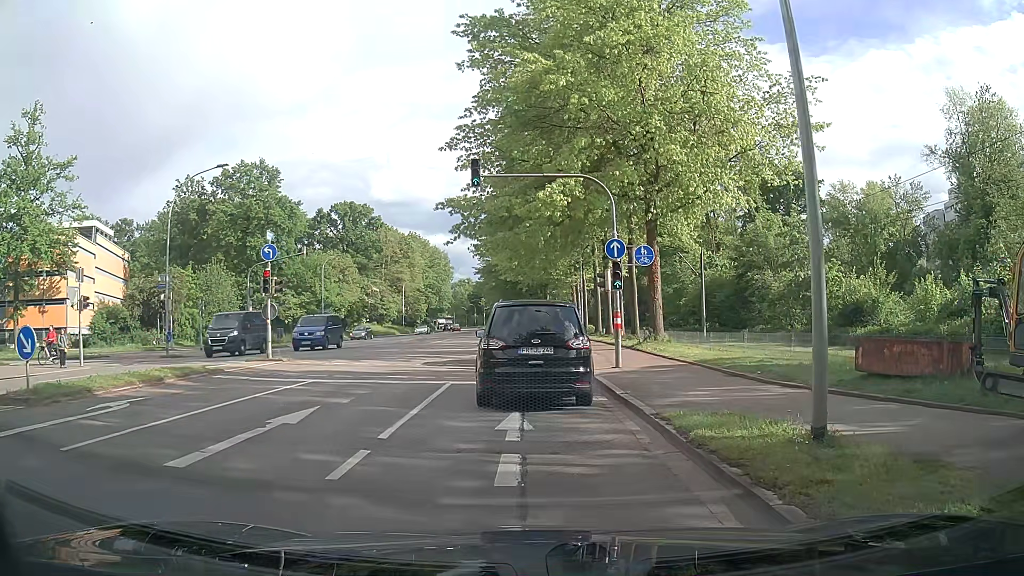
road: secondary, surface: asphalt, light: Day
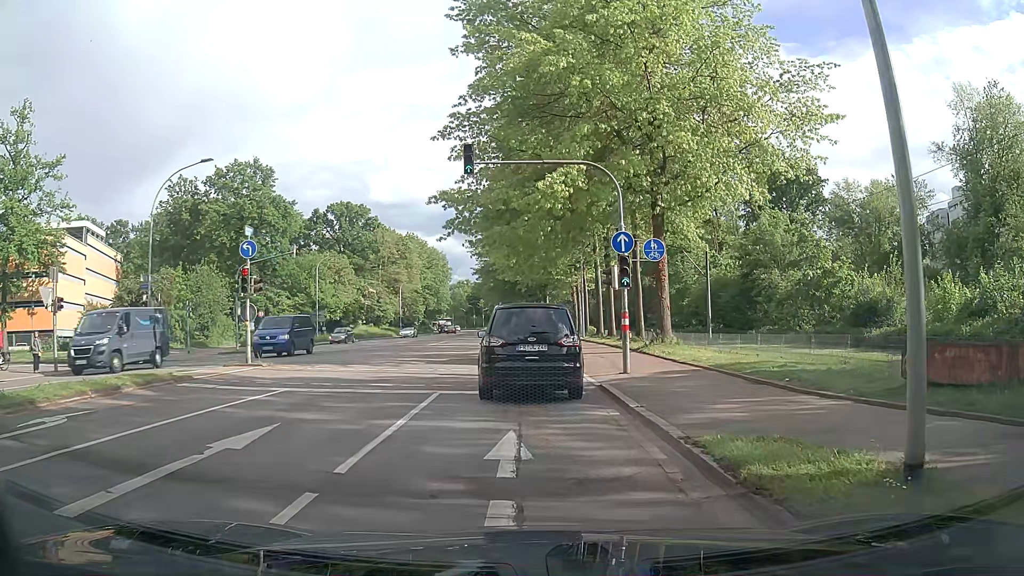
(0.0, +1.9) m; +1°
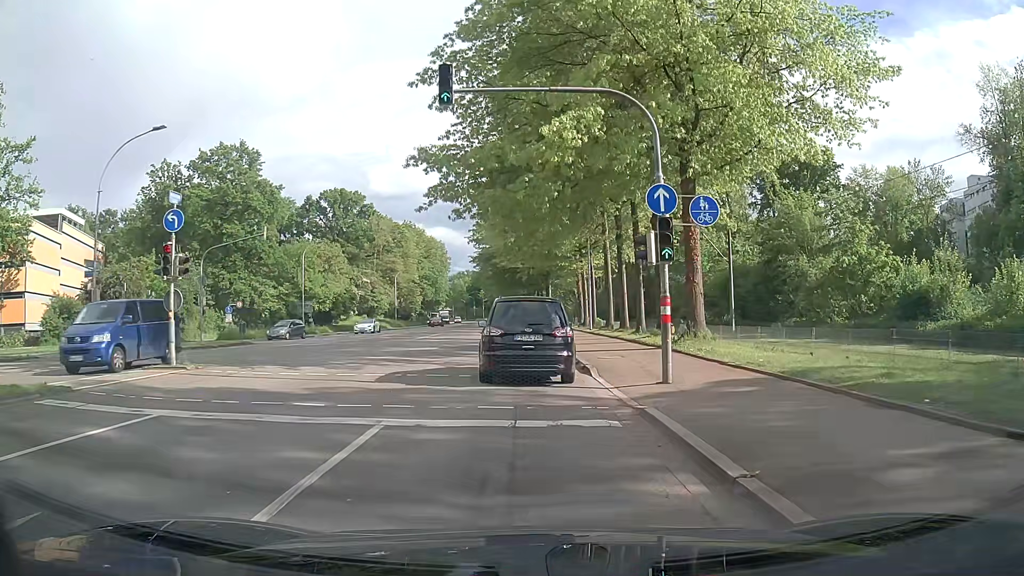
(-0.1, +5.4) m; -2°
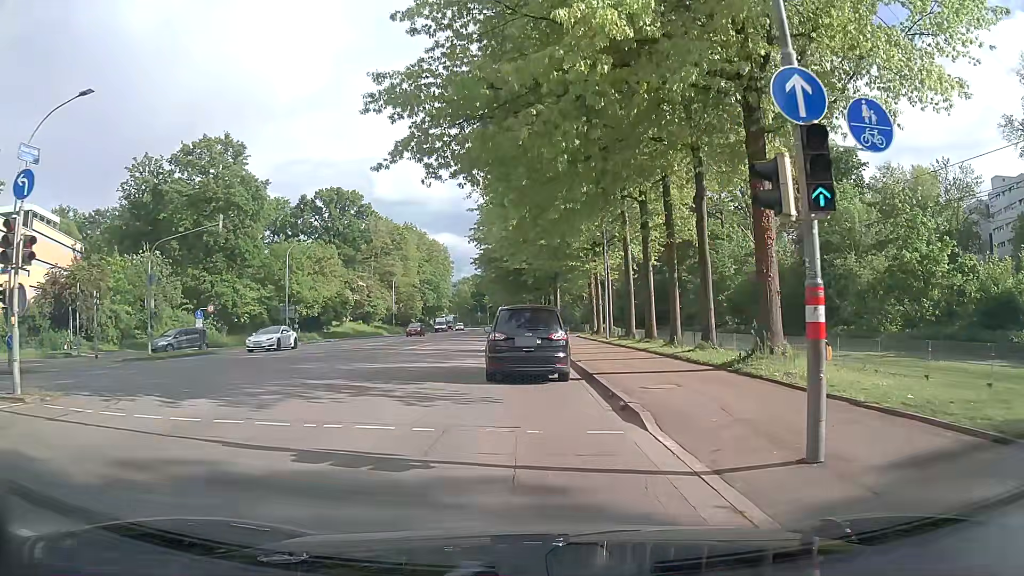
(+0.1, +6.7) m; +1°
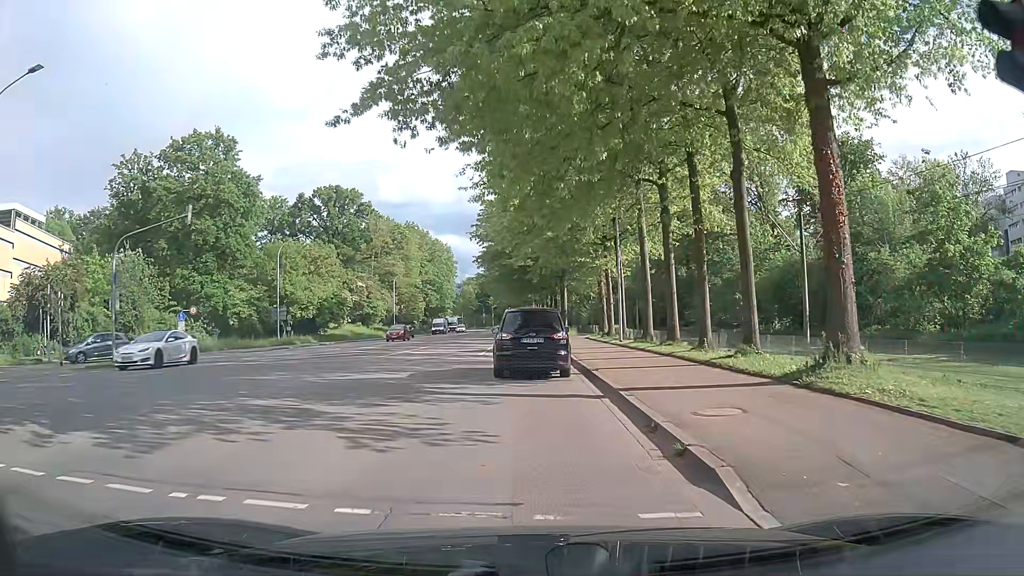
(0.0, +3.7) m; -1°
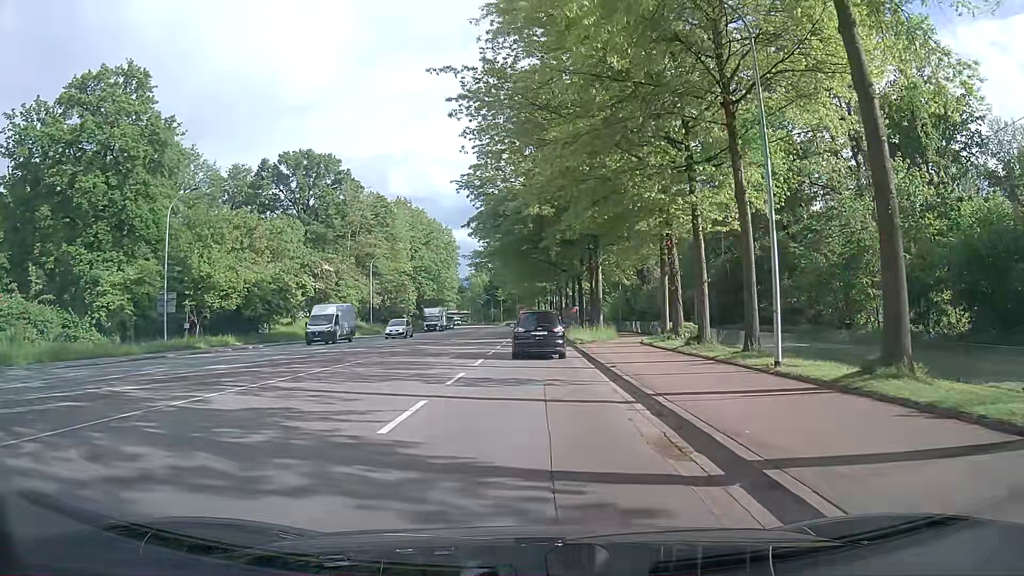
(-0.2, +22.3) m; -1°
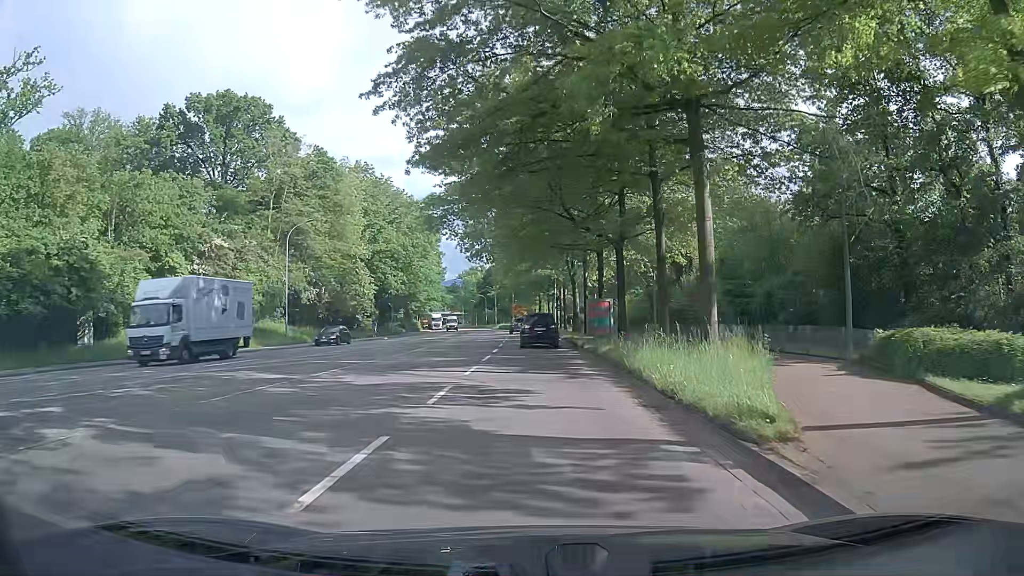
(+0.1, +27.9) m; 0°
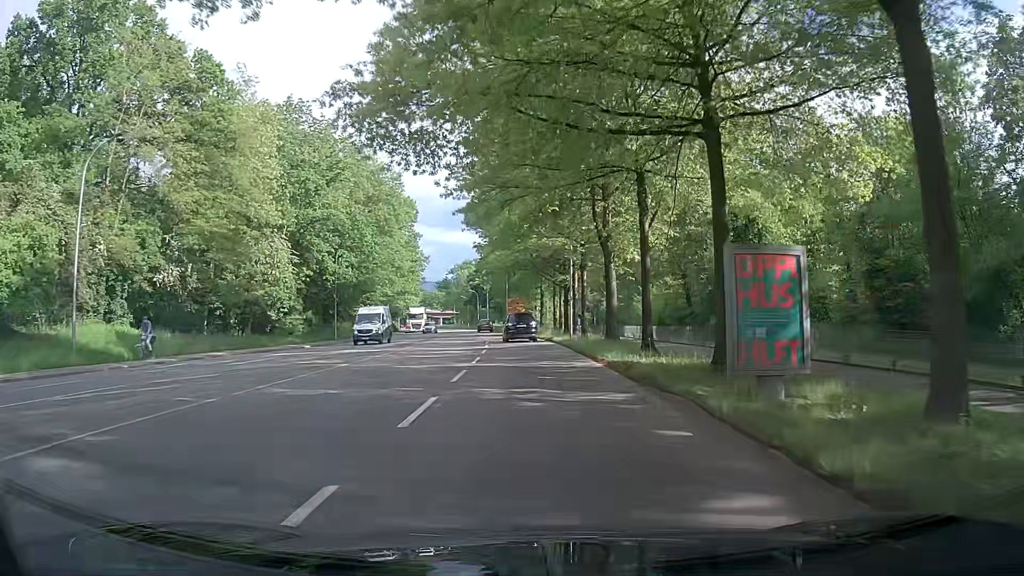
(-0.1, +26.6) m; 0°
(0, +10) (0, +20) (0, +30) (-1, +40) (-1, +50) (-2, +60) (-3, +70) (-4, +80) (-6, +90) (-7, +100) m
